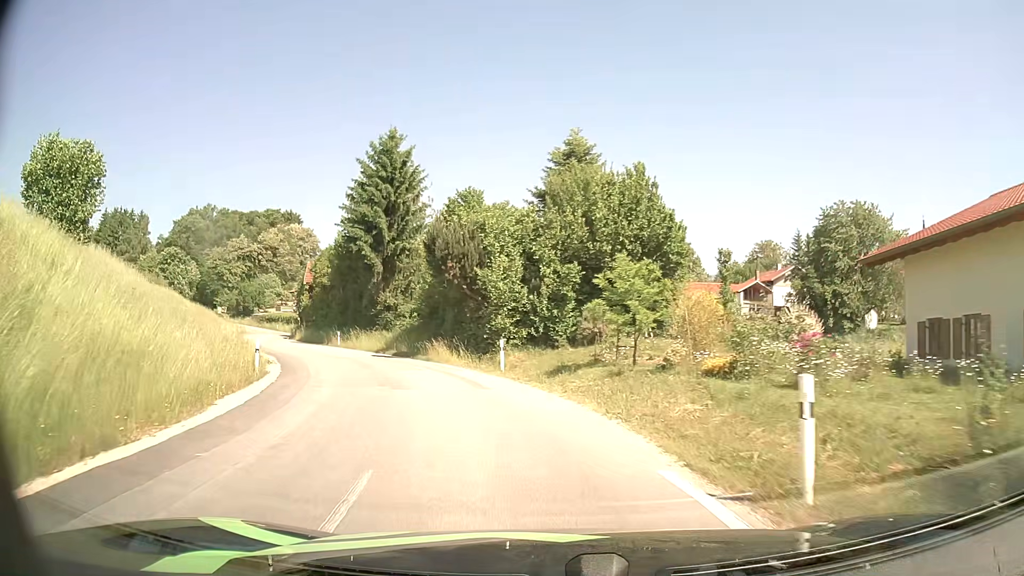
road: tertiary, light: Day
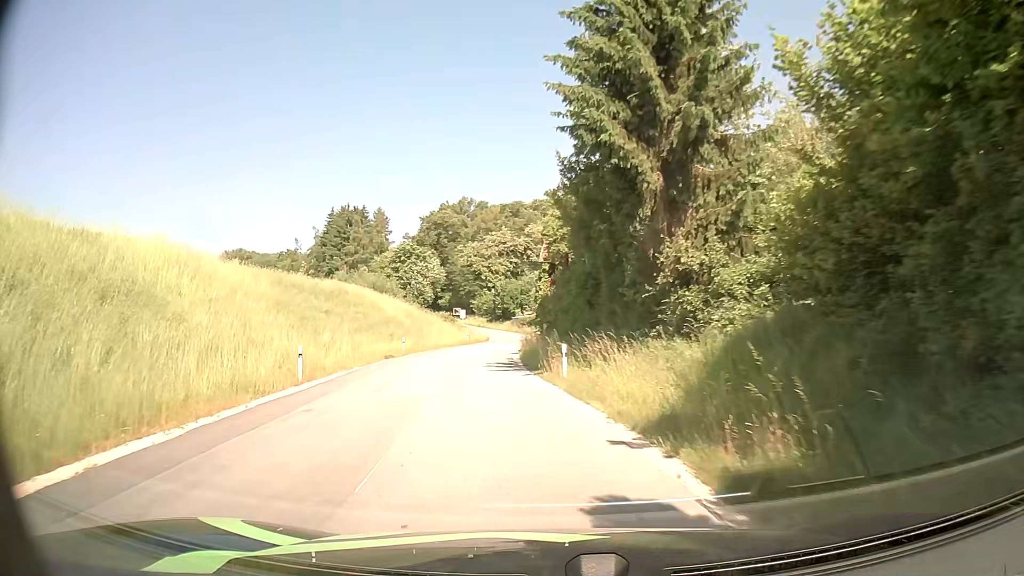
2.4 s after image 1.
(-5.3, +24.9) m; -25°
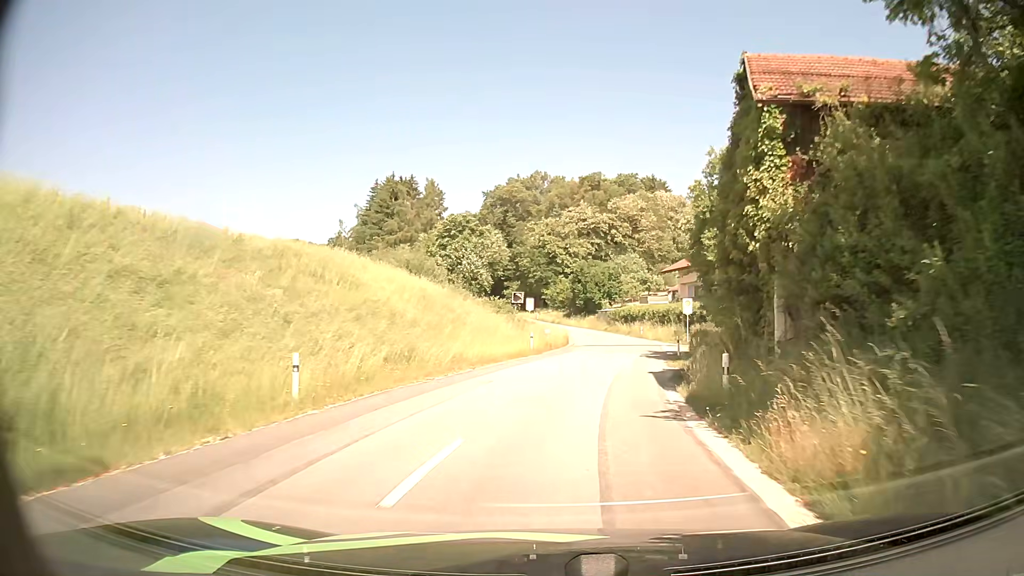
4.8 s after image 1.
(-3.1, +27.3) m; -8°
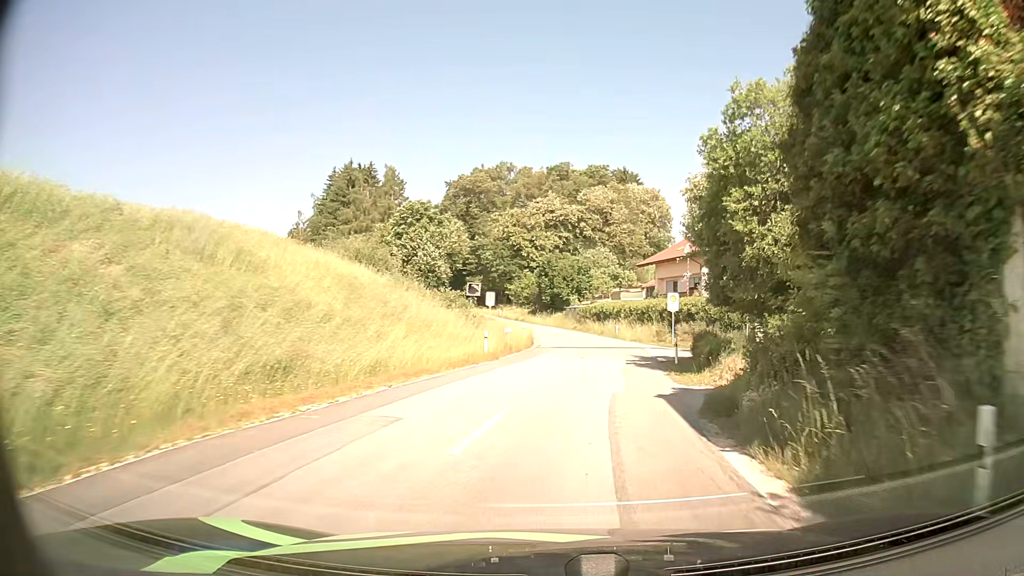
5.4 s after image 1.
(+0.1, +7.1) m; +2°
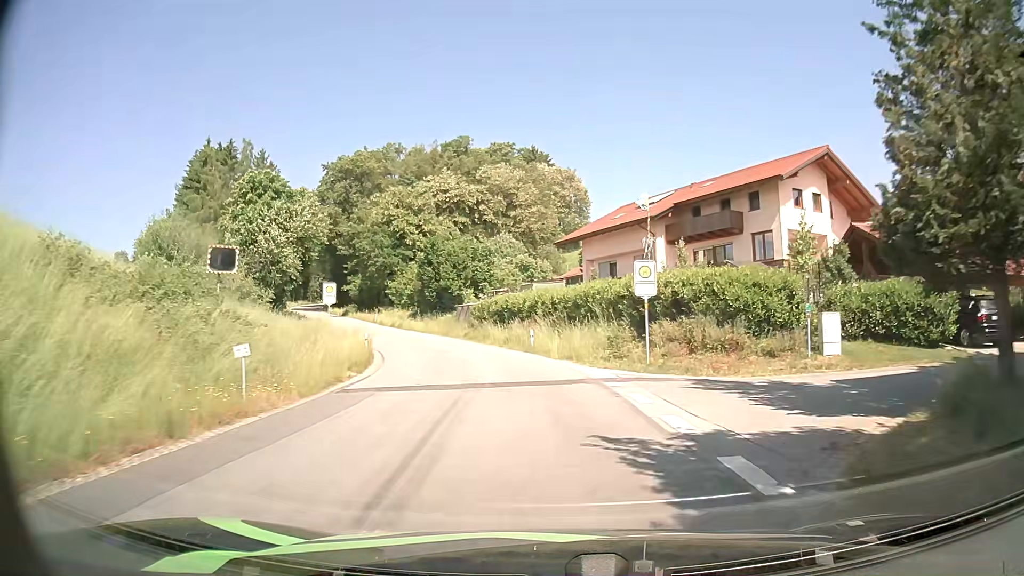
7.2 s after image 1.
(+2.1, +21.1) m; +9°
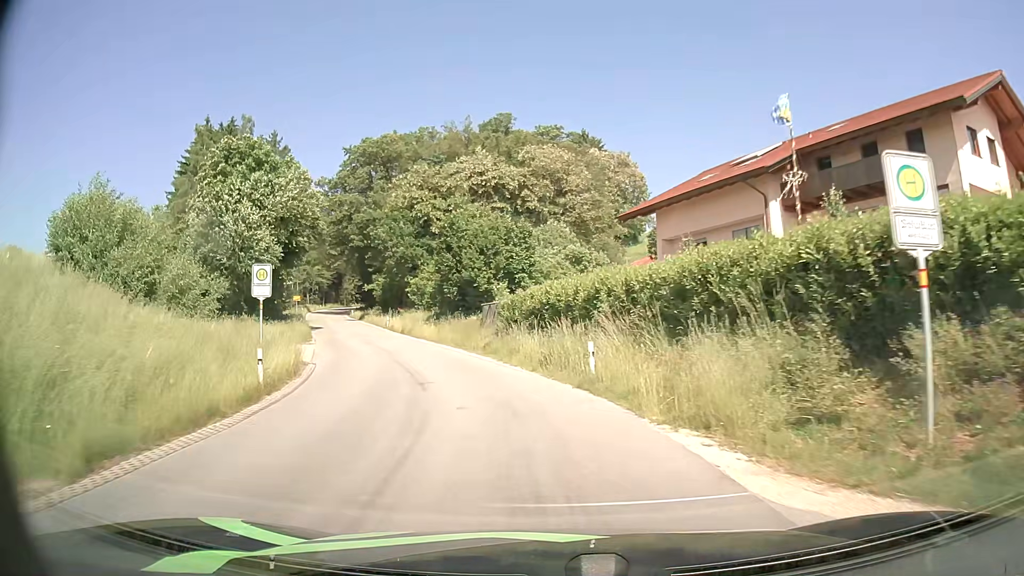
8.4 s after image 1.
(-0.3, +14.1) m; -4°
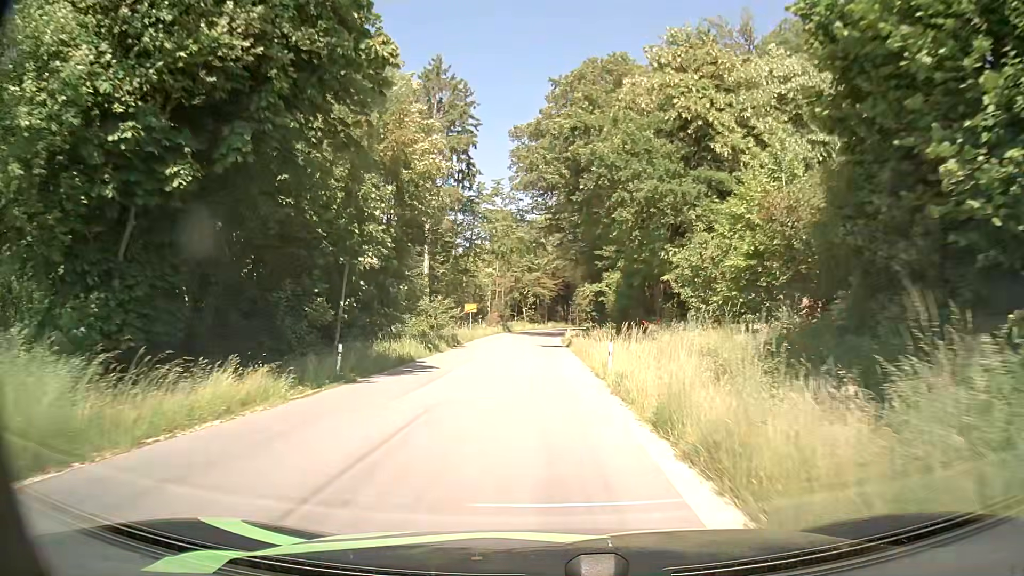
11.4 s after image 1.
(-7.3, +35.3) m; -22°
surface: asphalt
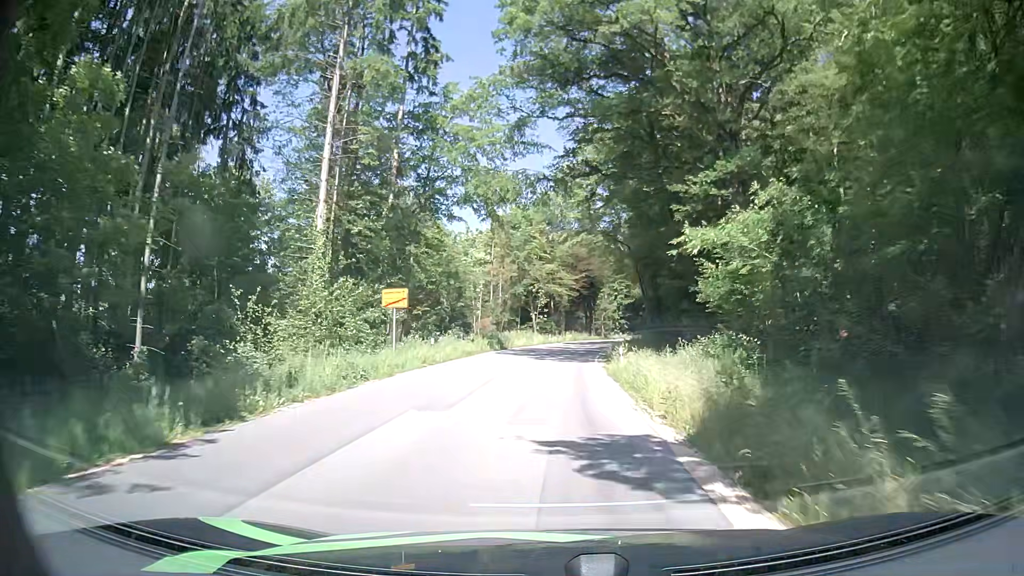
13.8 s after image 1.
(-0.4, +30.3) m; -2°
(0, +10) (0, +20) (+1, +30) (+1, +40) (+3, +50) (+4, +60) (+6, +70) (+9, +79) (+12, +89) (+15, +98) m
